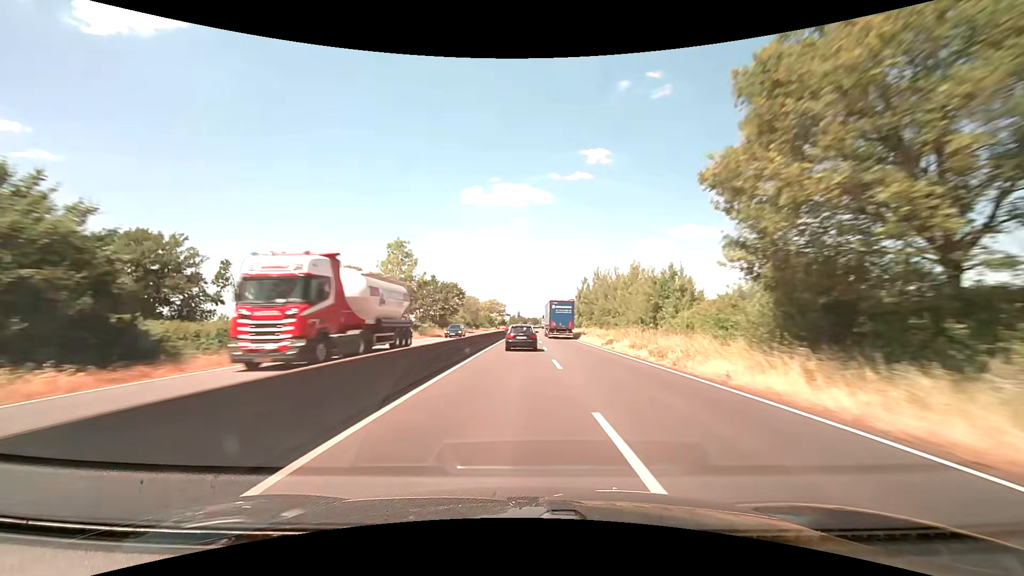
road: trunk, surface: asphalt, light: Day
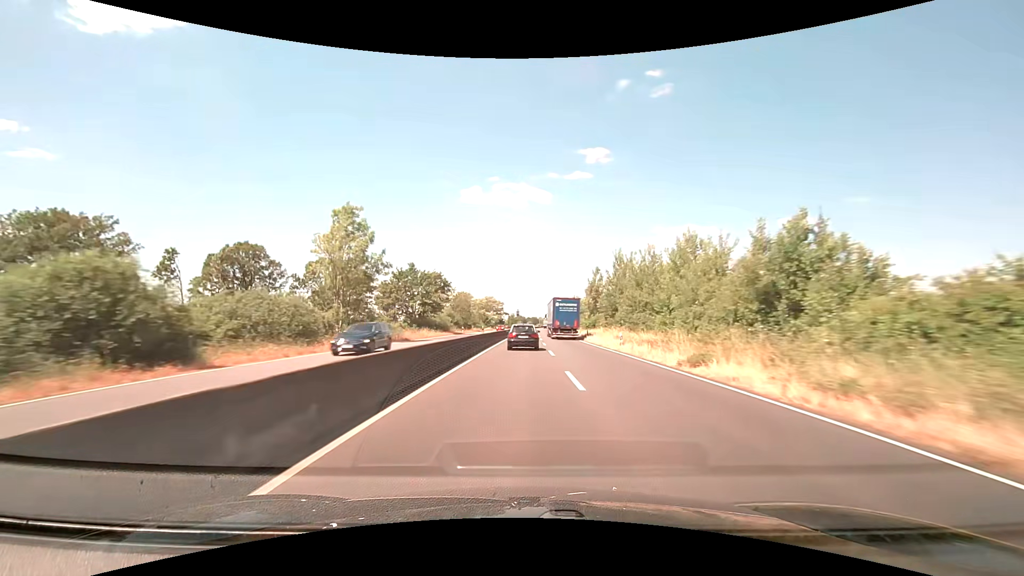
(0.0, +17.4) m; 0°
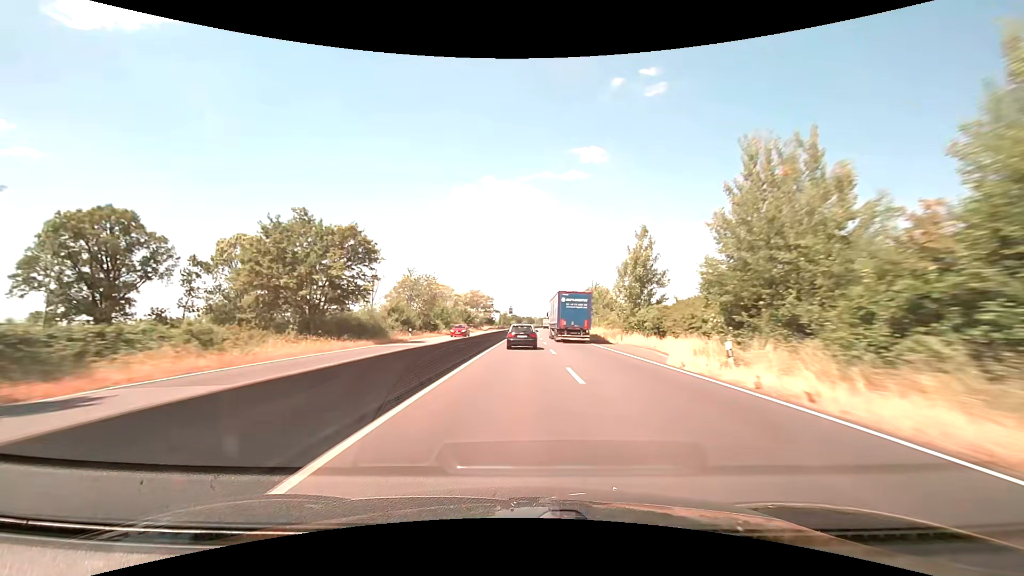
(+0.1, +35.0) m; 0°
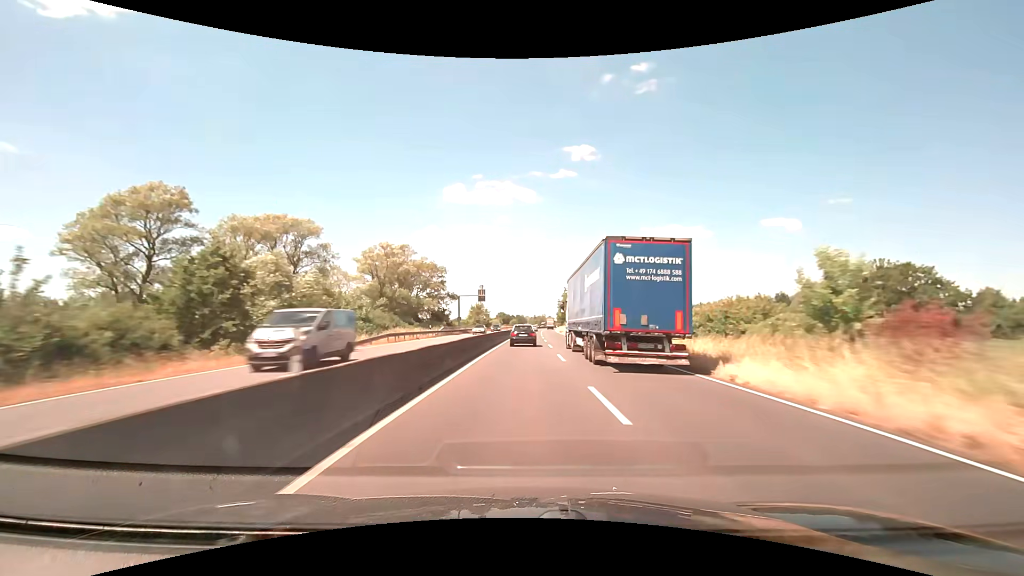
(+1.3, +88.9) m; +1°
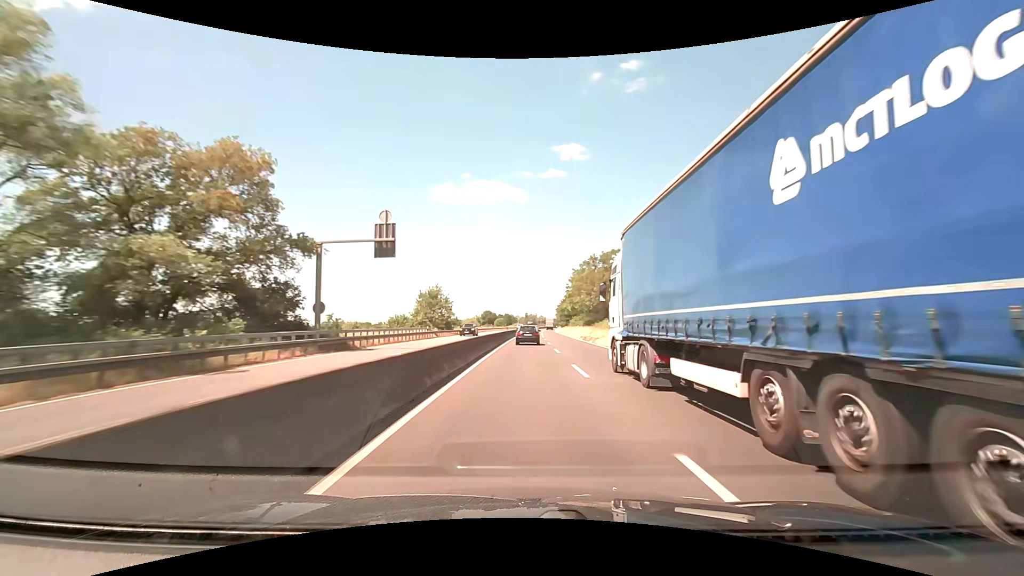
(+0.5, +53.9) m; +1°
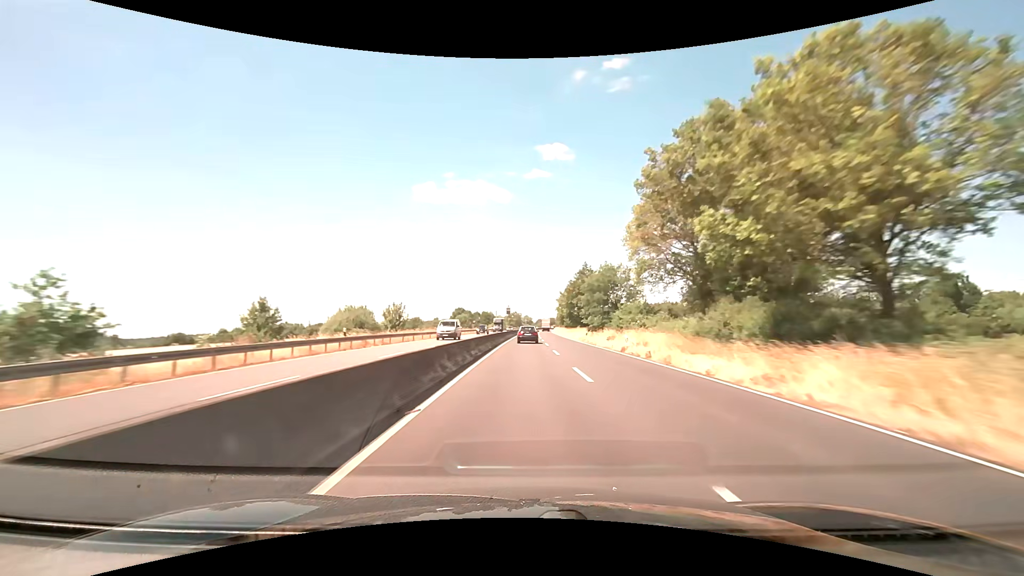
(+0.9, +73.3) m; +2°
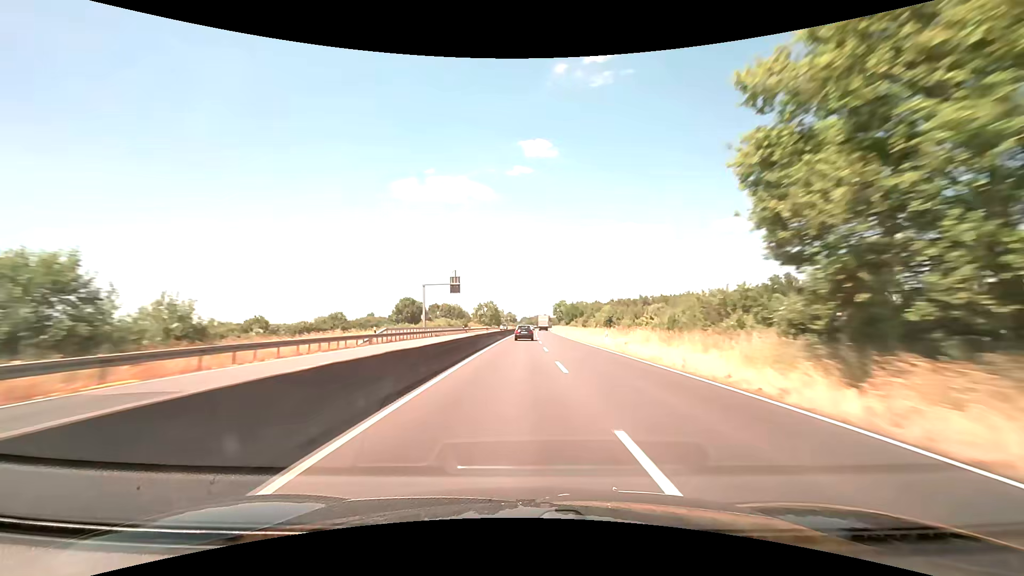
(+1.7, +94.5) m; +2°
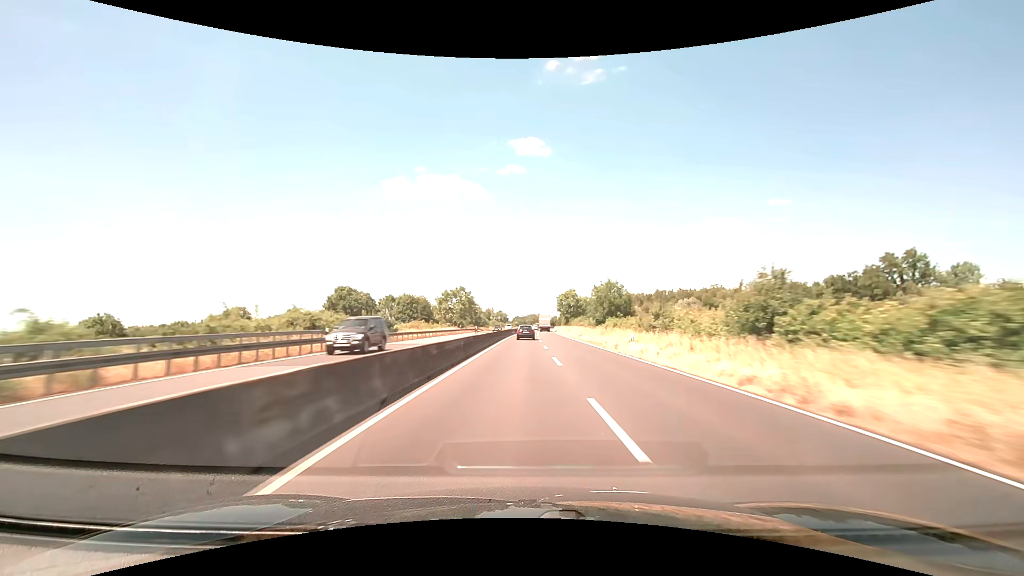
(+0.3, +57.4) m; +1°
(0, +10) (0, +20) (0, +30) (0, +40) (0, +50) (+1, +60) (+1, +70) (+1, +80) (+1, +90) (+2, +100) m
